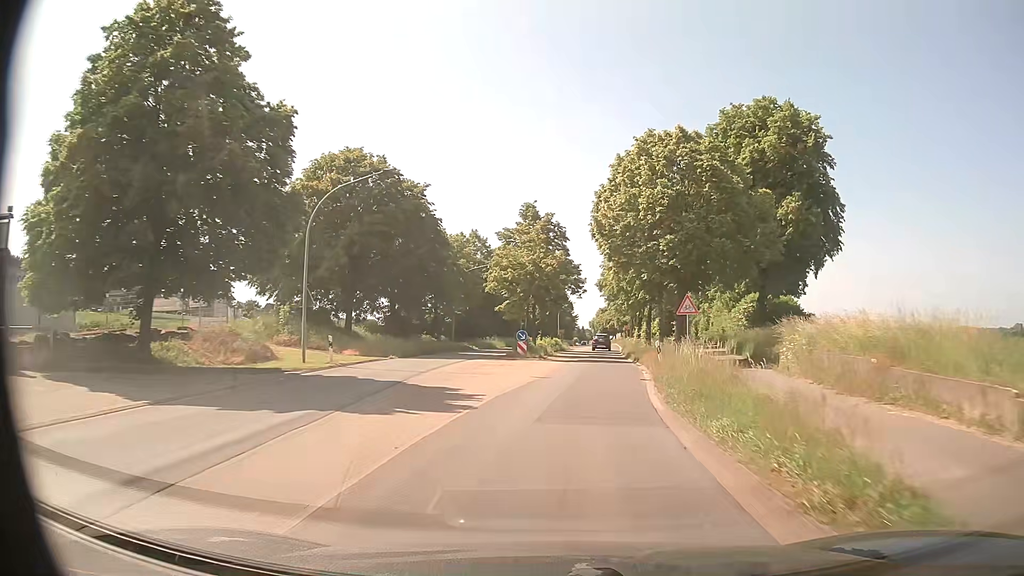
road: primary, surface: asphalt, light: Day
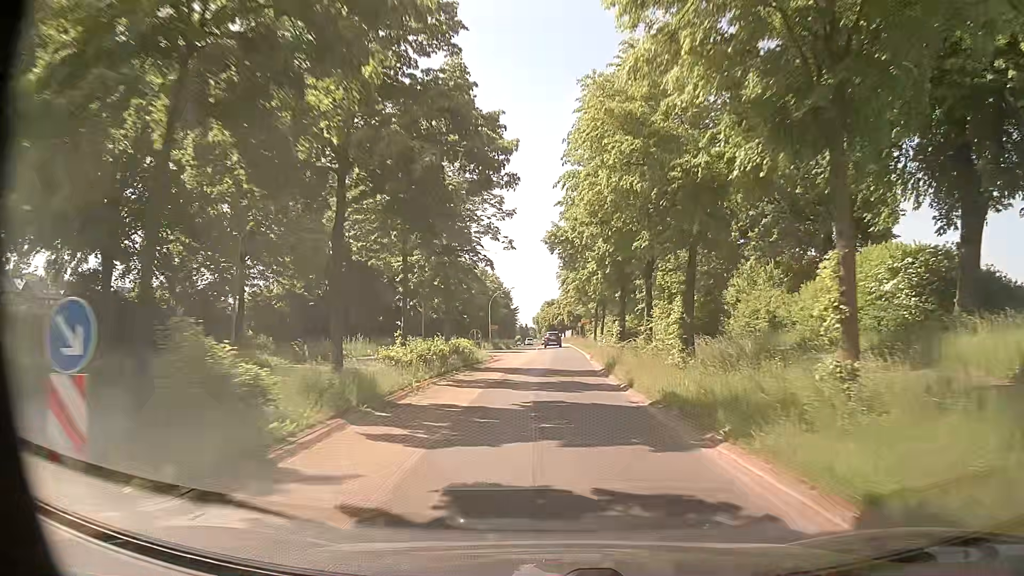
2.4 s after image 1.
(+2.0, +33.0) m; +5°
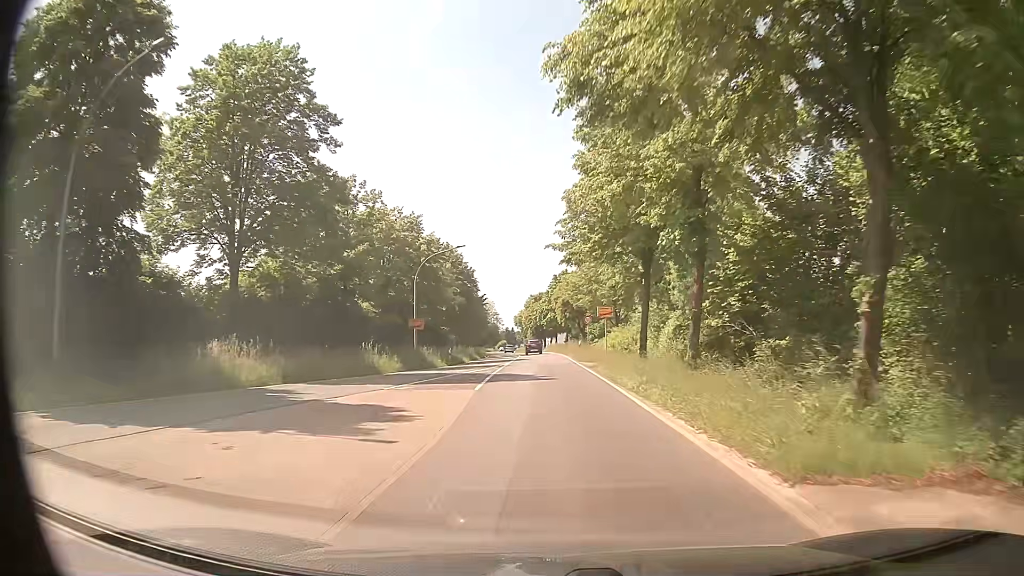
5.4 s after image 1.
(+0.4, +42.0) m; +1°
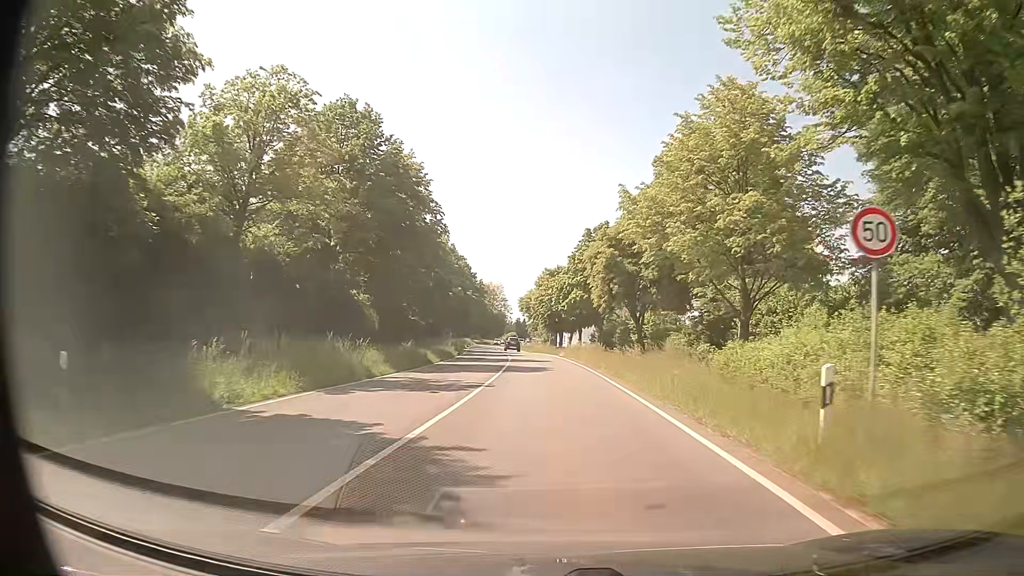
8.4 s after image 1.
(-0.7, +42.4) m; -1°
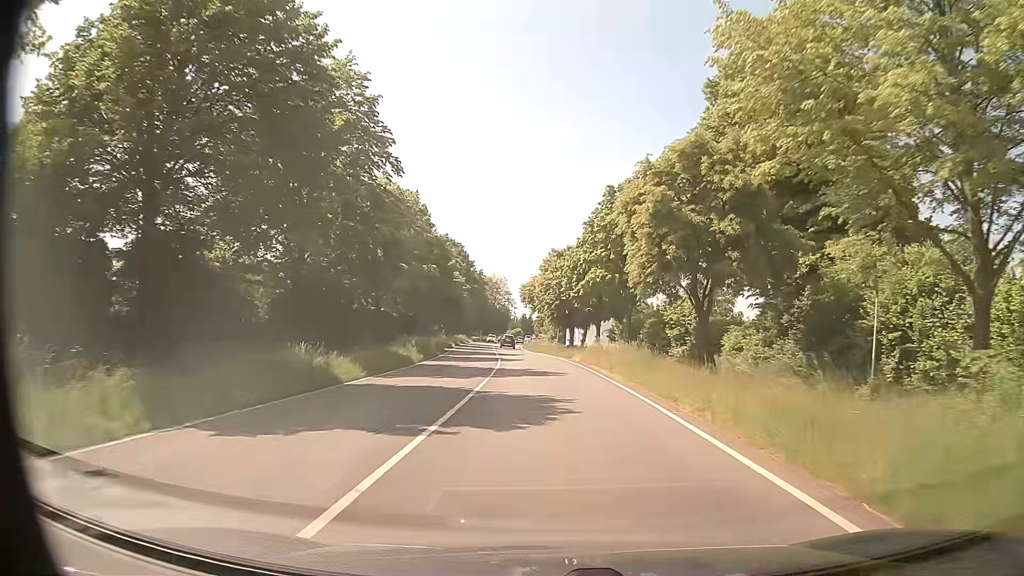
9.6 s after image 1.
(-0.1, +17.1) m; -1°
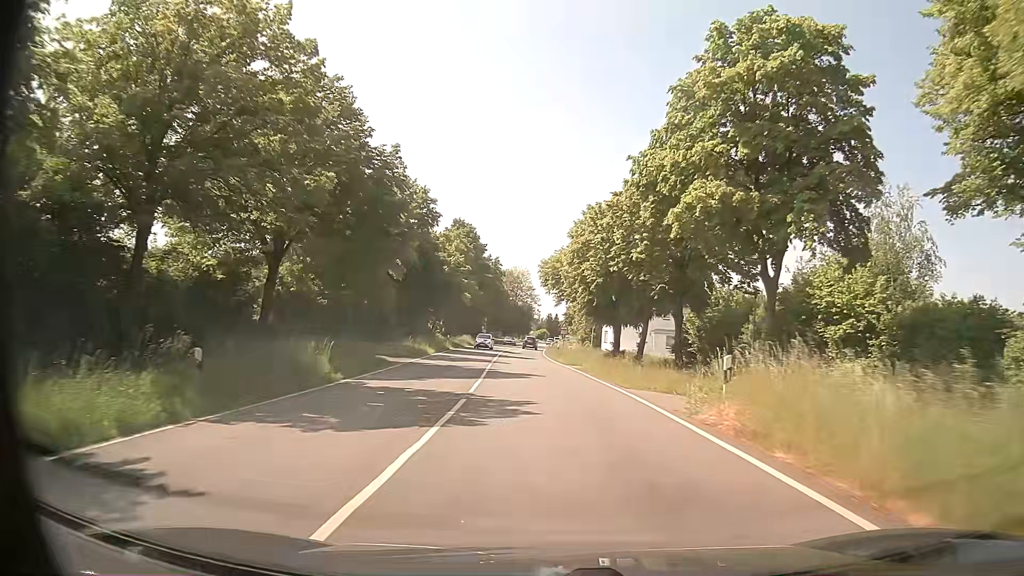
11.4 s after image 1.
(-0.5, +25.9) m; -2°
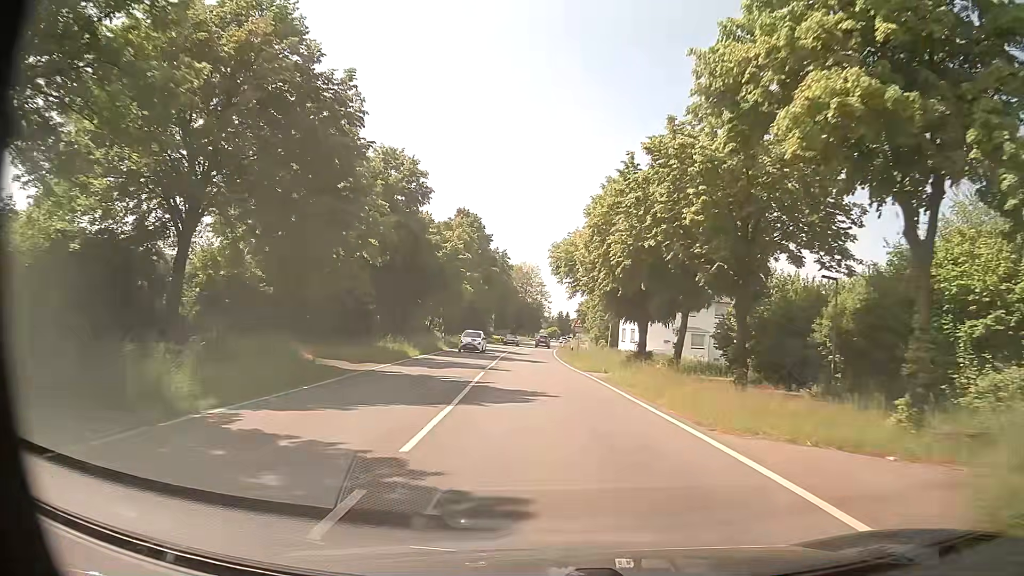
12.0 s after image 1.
(0.0, +8.7) m; -1°
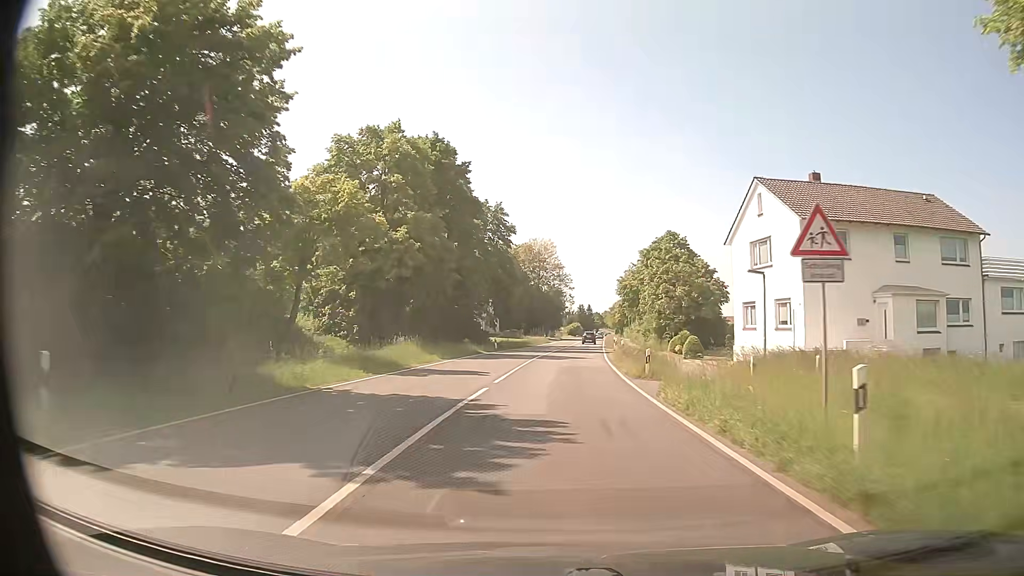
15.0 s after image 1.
(-0.6, +36.5) m; -1°
(0, +10) (0, +20) (+1, +30) (+1, +40) (+2, +50) (+3, +60) (+3, +70) (+4, +80) (+5, +90) (+6, +100) m
